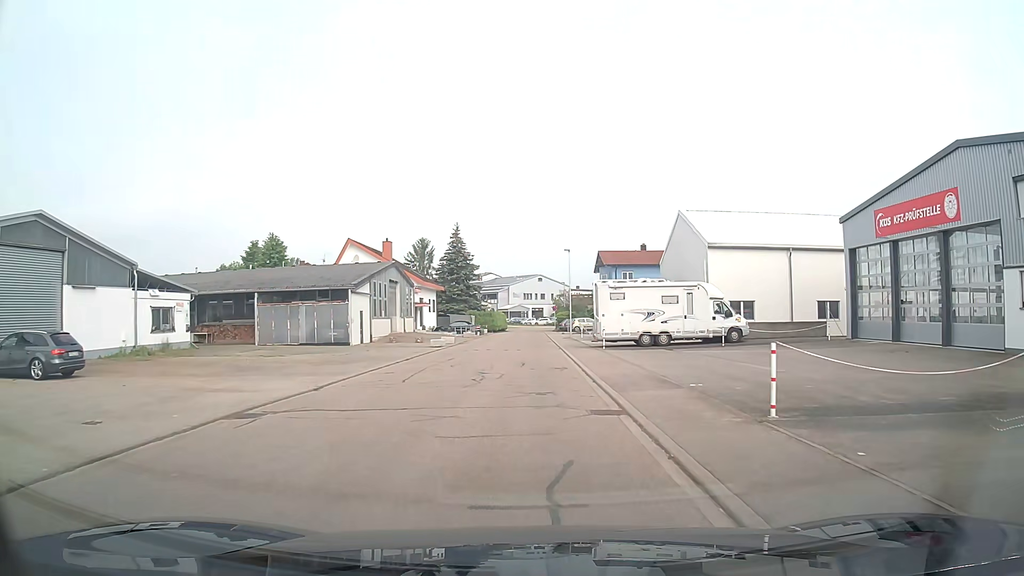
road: residential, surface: asphalt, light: Day
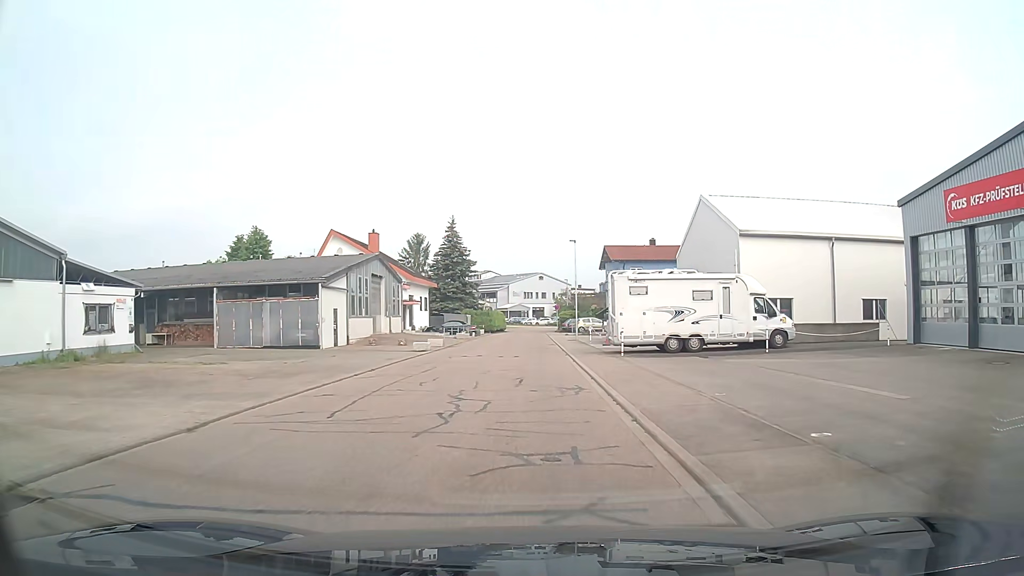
(0.0, +5.8) m; 0°
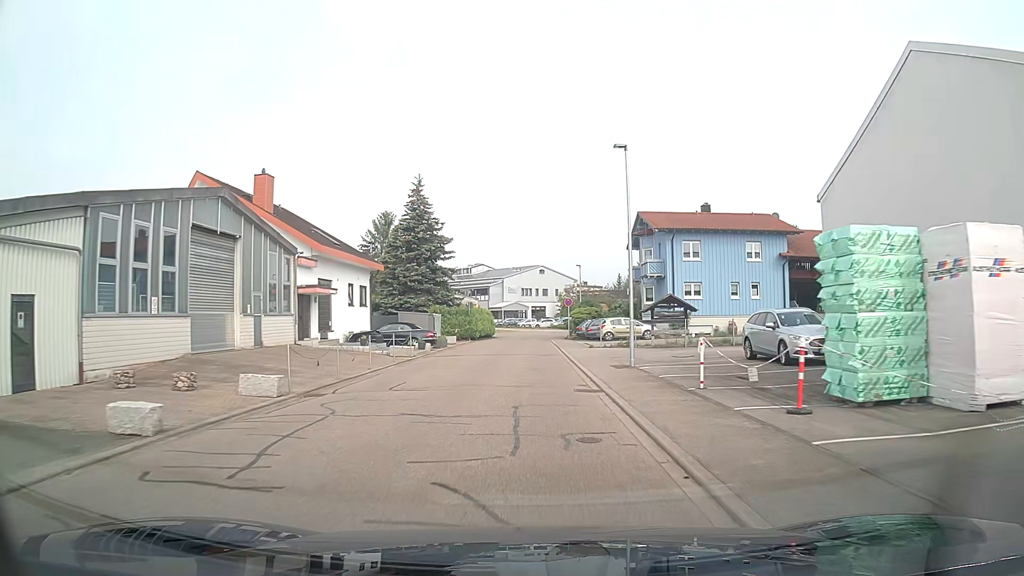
(0.0, +24.5) m; 0°
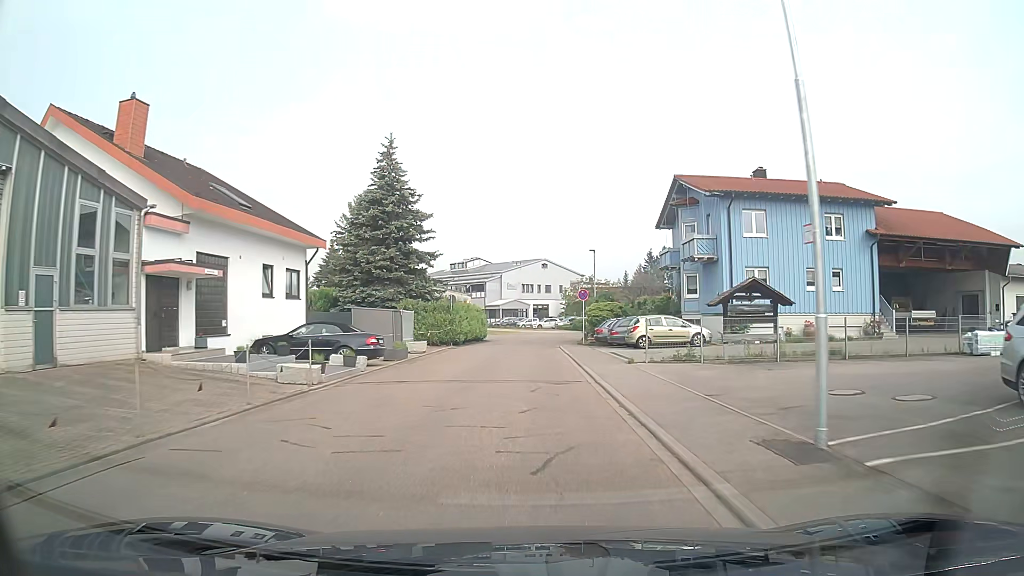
(0.0, +12.9) m; 0°
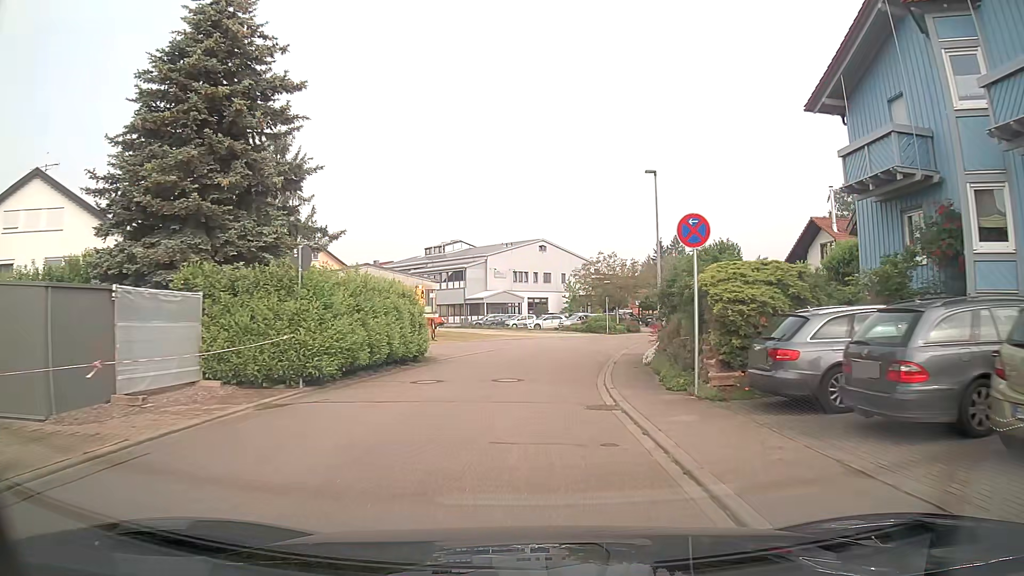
(0.0, +26.0) m; 0°
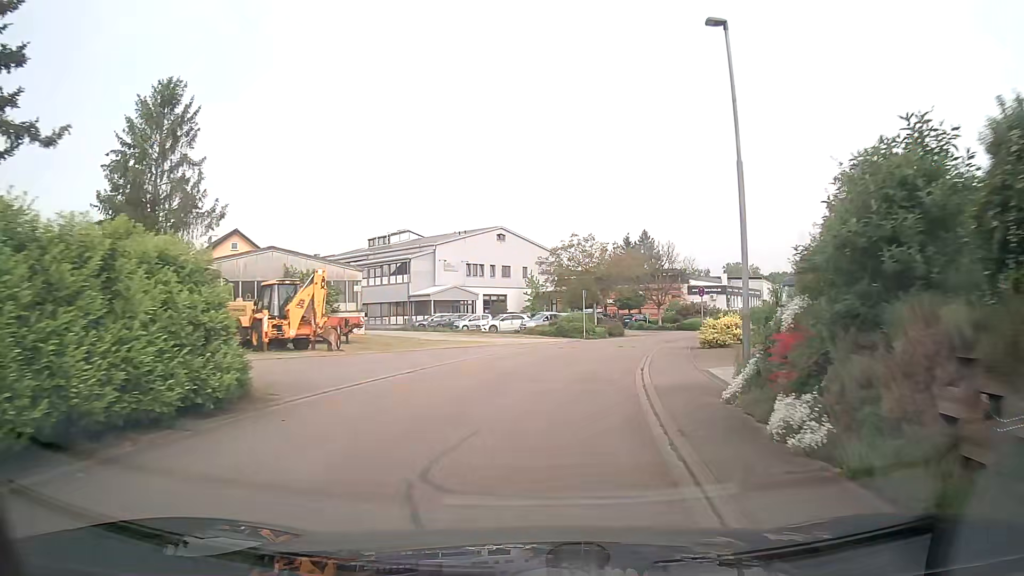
(+0.2, +12.8) m; +3°
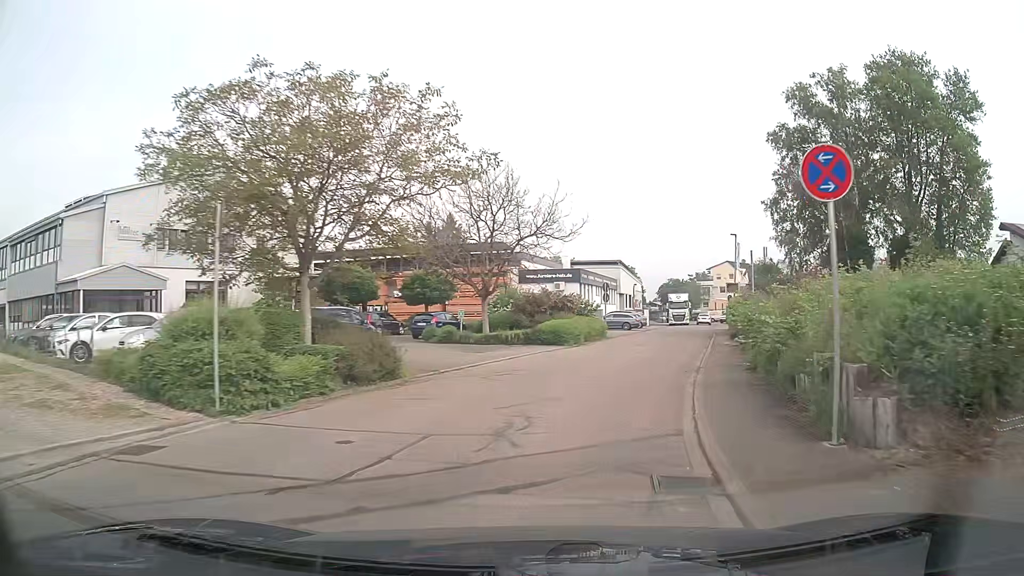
(+4.7, +31.8) m; +16°
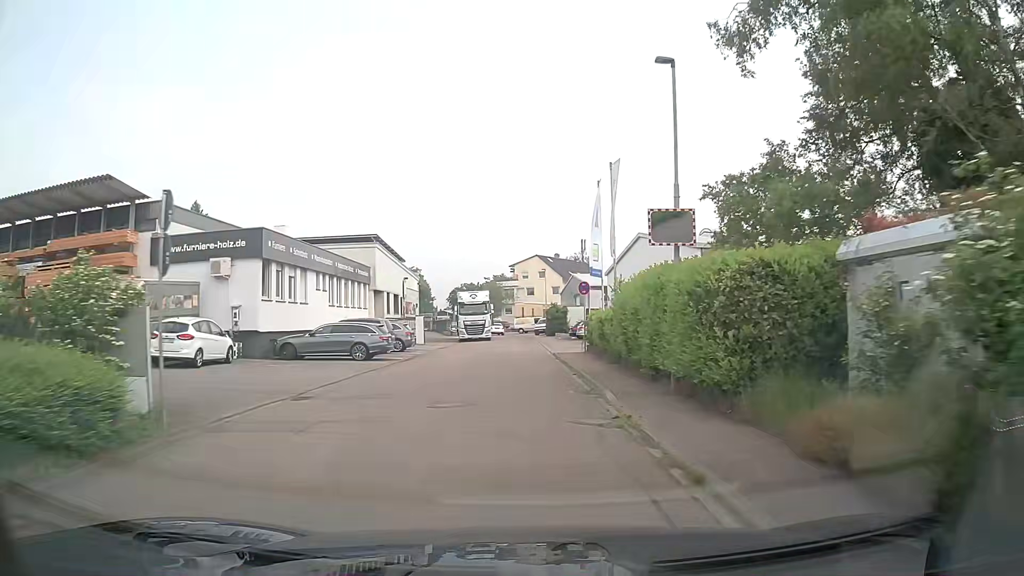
(+6.7, +31.1) m; +18°
(0, +10) (0, +20) (0, +30) (-1, +40) (-1, +50) (-1, +60) (-2, +70) (-3, +80) (-6, +90) (-8, +99) m
